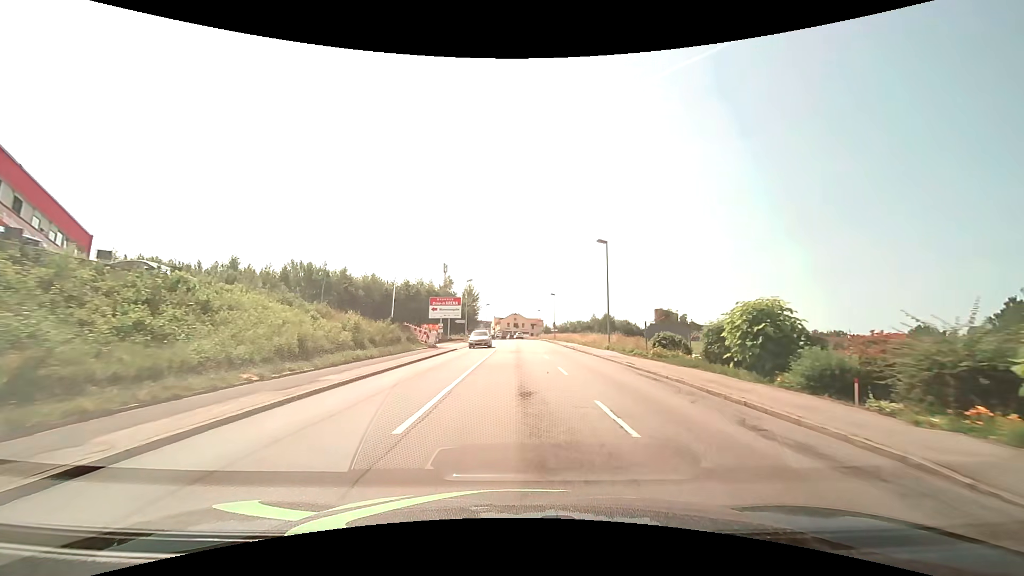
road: tertiary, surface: asphalt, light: Day
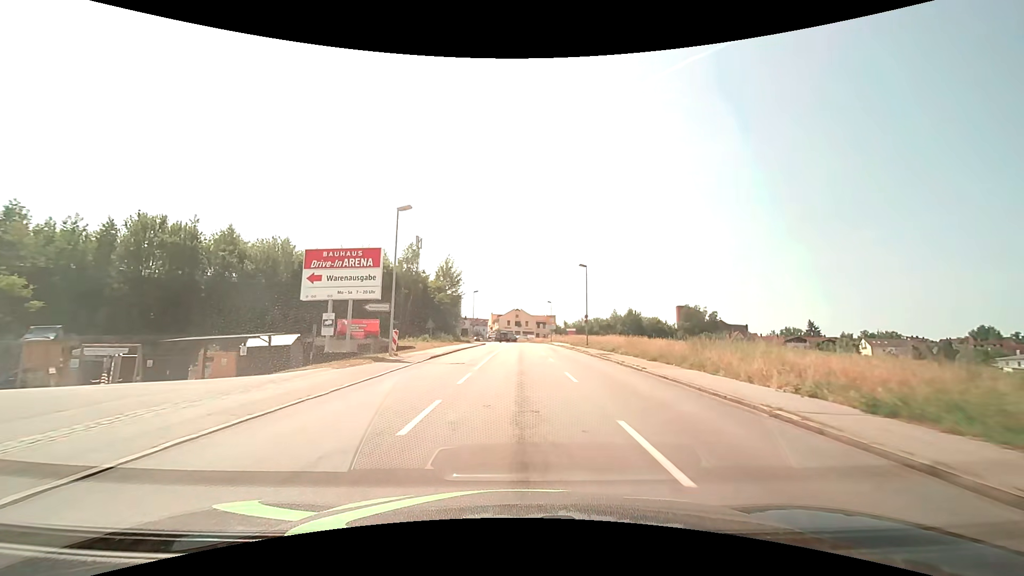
(0.0, +38.2) m; 0°
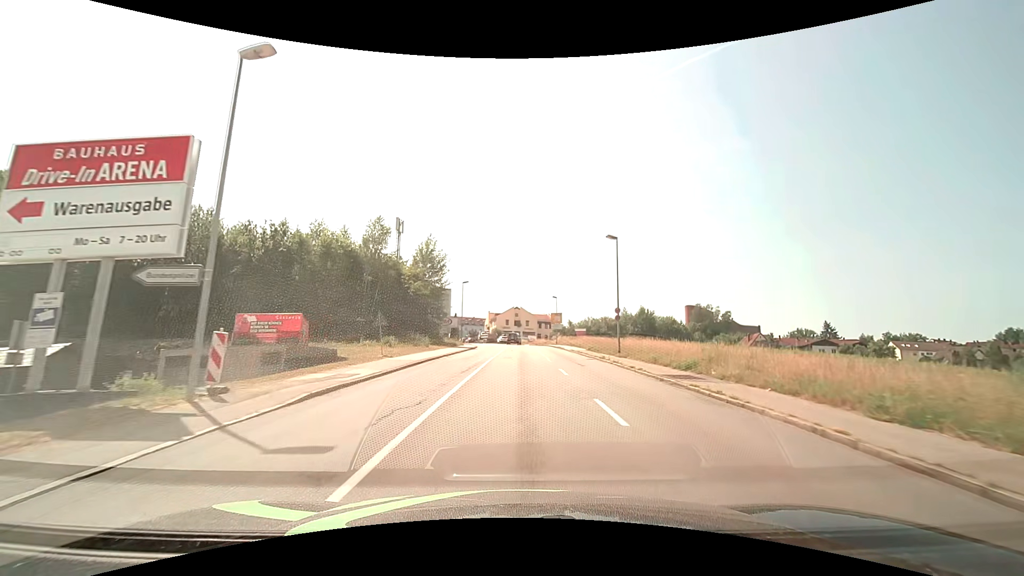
(-0.1, +15.3) m; 0°
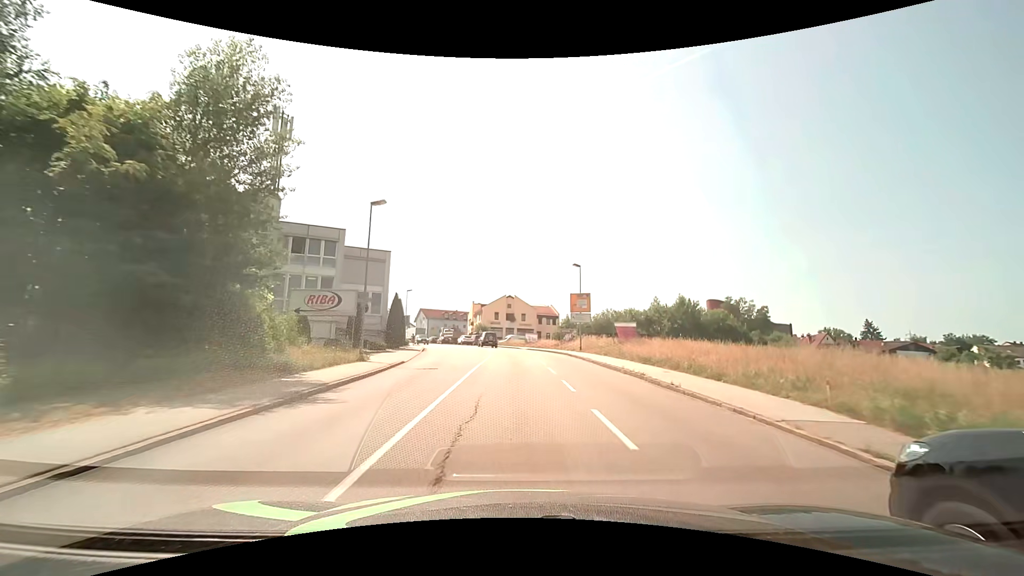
(+0.2, +38.3) m; +1°
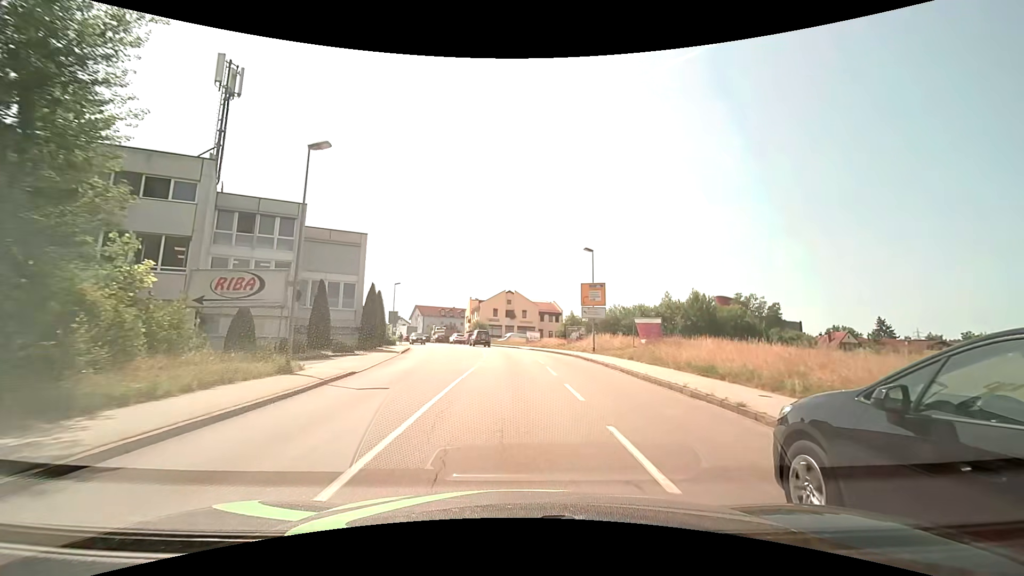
(0.0, +7.7) m; 0°
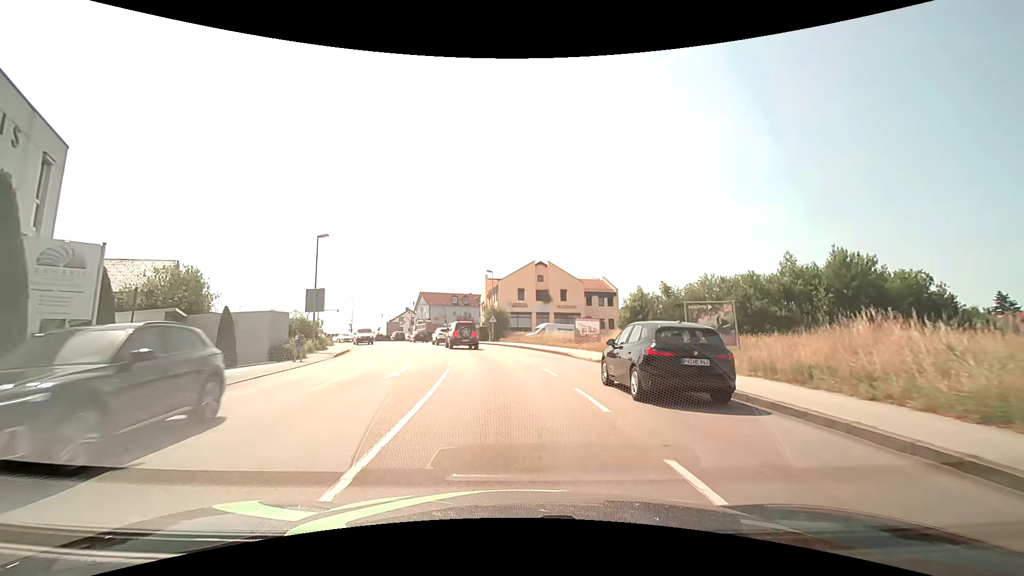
(-0.5, +32.8) m; -3°
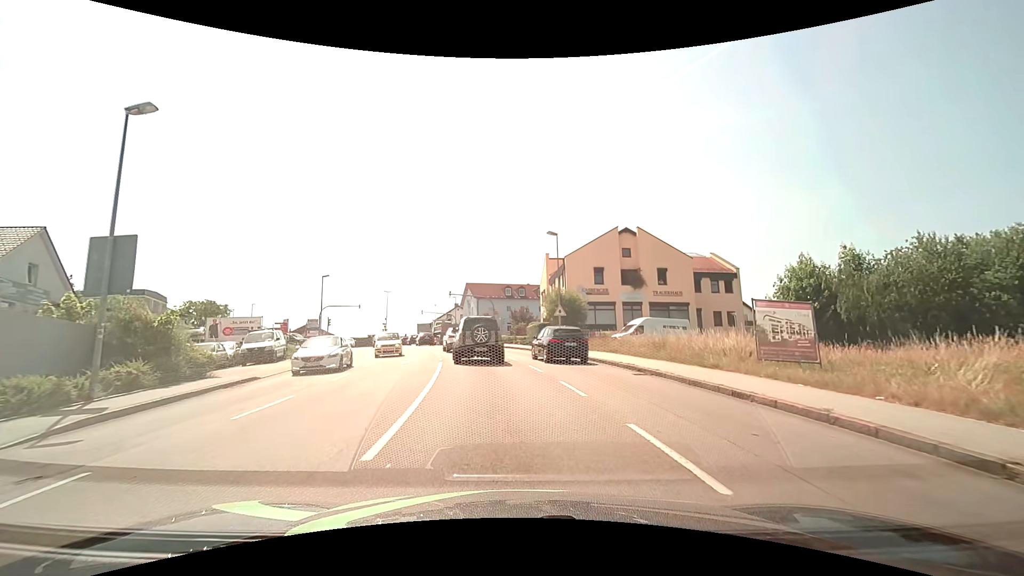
(-1.3, +21.8) m; -7°
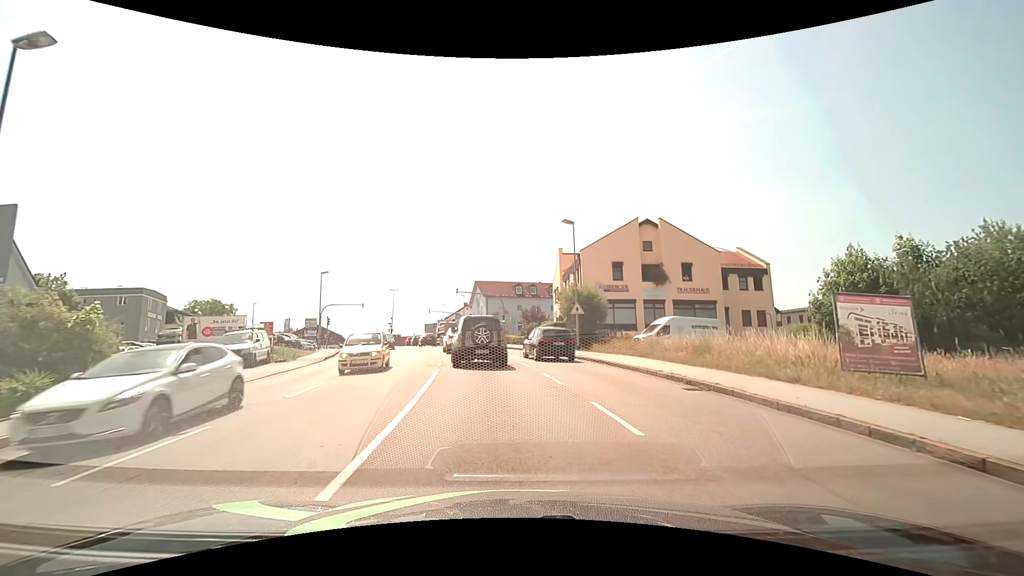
(0.0, +3.7) m; -1°
(0, +10) (-1, +20) (-3, +30) (-5, +40) (-8, +49) (-11, +59) (-13, +68) (-16, +78) (-19, +88) (-23, +97) m
